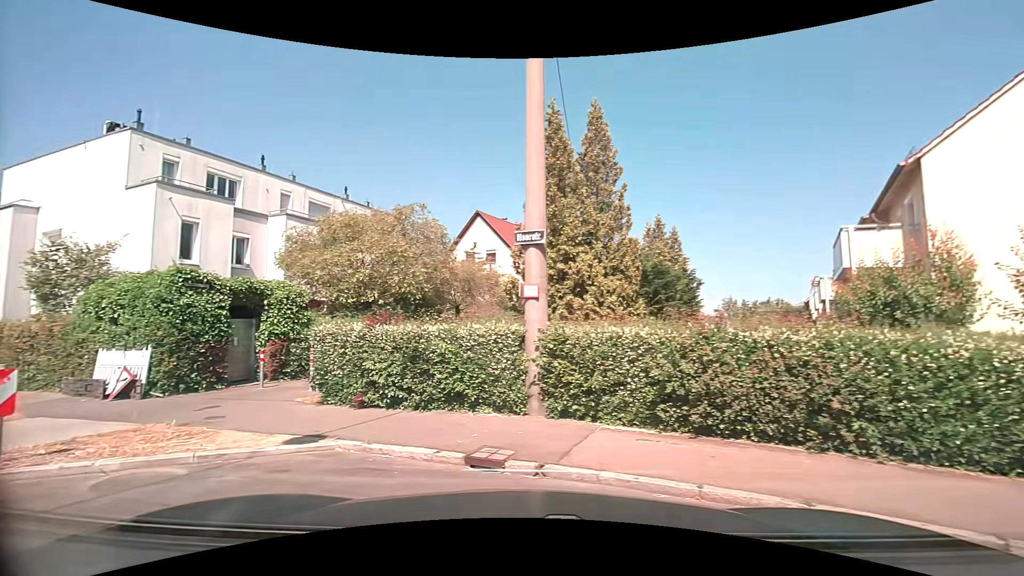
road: residential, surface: asphalt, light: Day
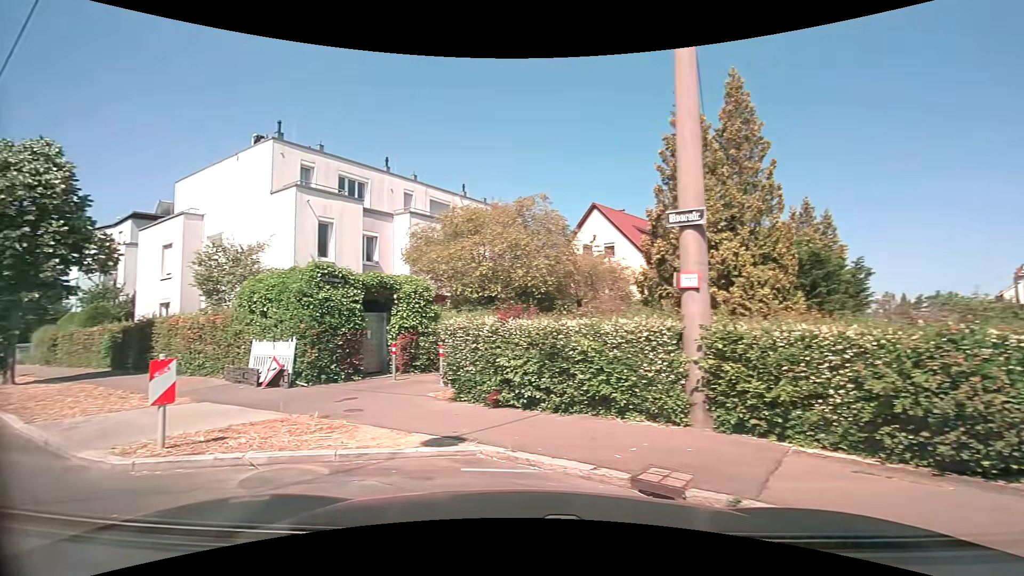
(-0.1, +1.0) m; -13°
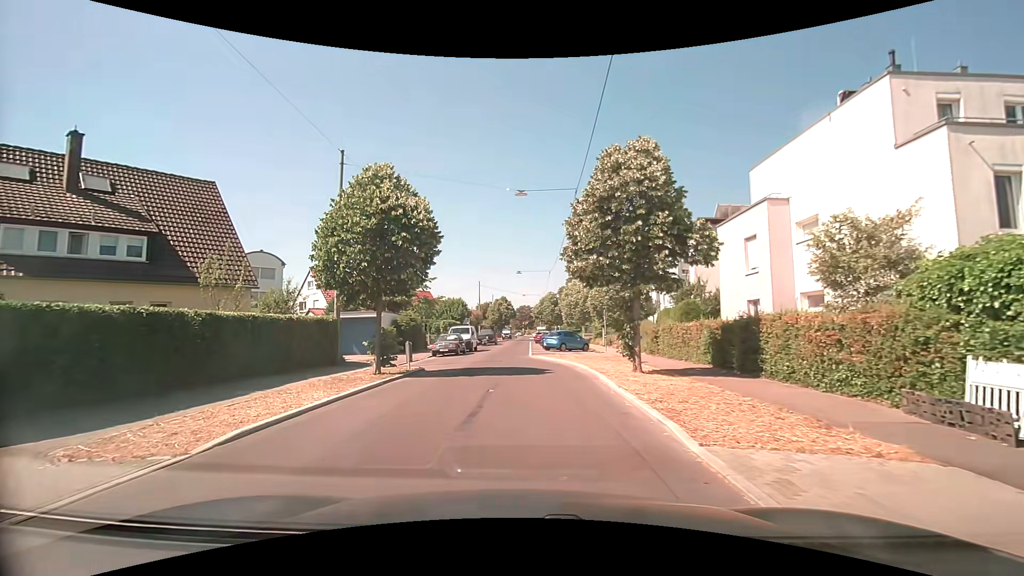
(-2.9, +4.1) m; -60°
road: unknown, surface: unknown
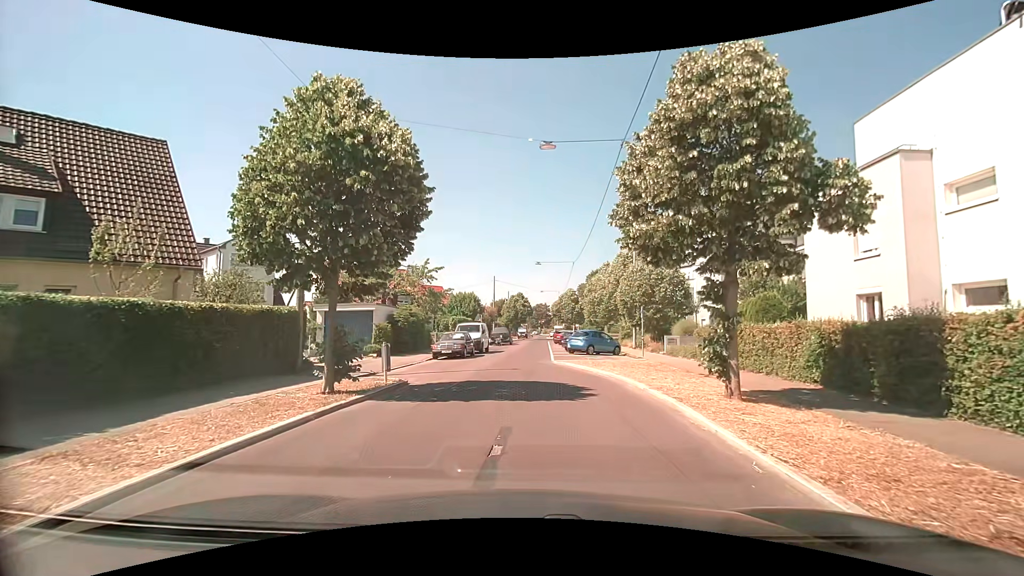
(-0.3, +5.9) m; -2°
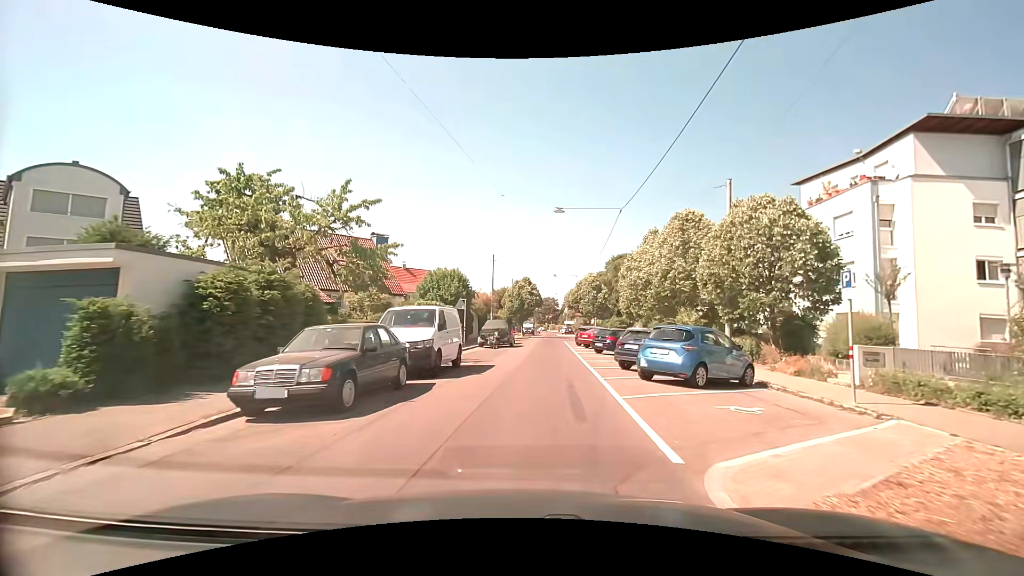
(-0.3, +18.5) m; -1°
